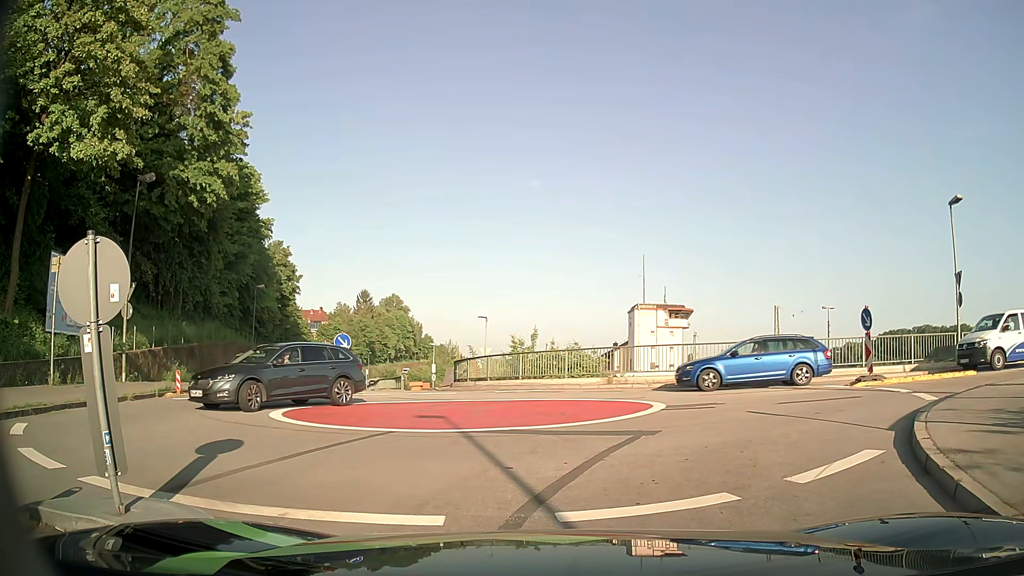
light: Day
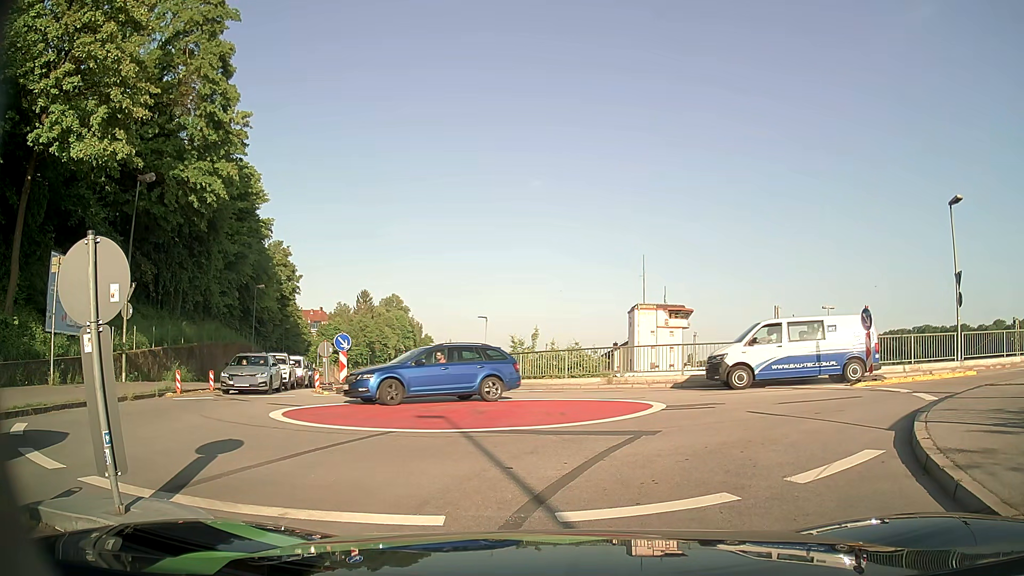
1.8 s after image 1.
(0.0, 0.0) m; 0°
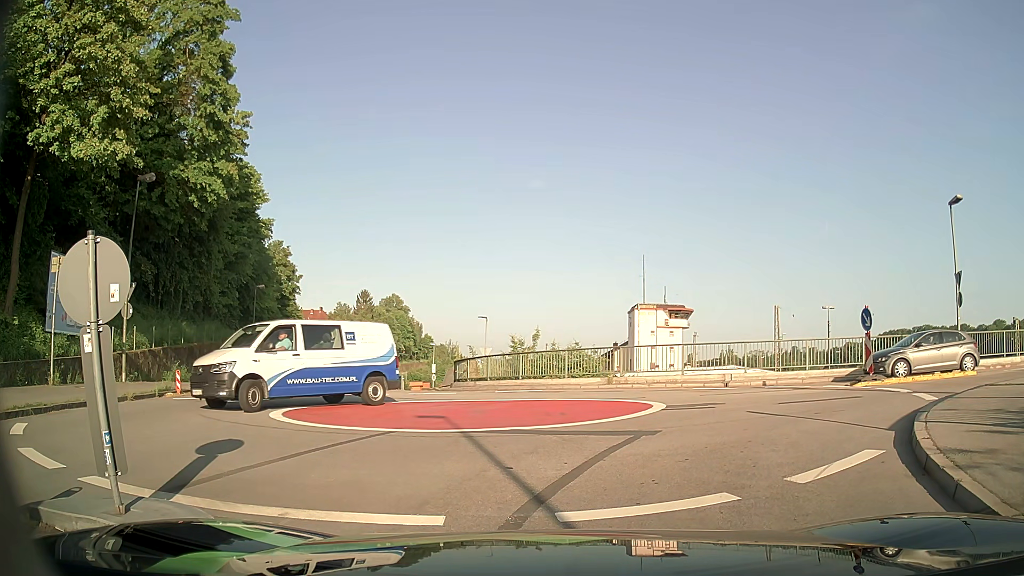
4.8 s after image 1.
(0.0, 0.0) m; 0°
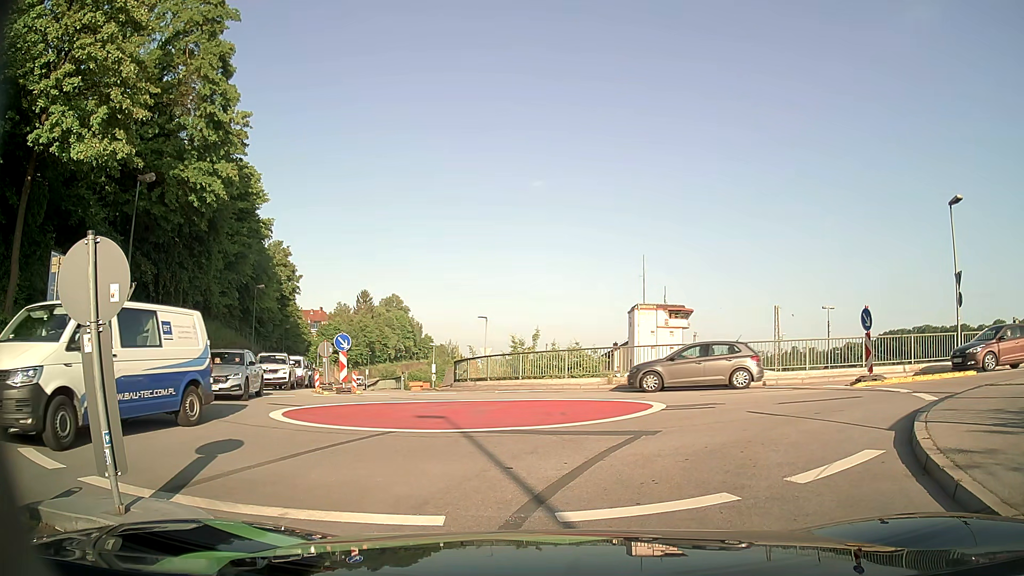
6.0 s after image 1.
(0.0, 0.0) m; 0°
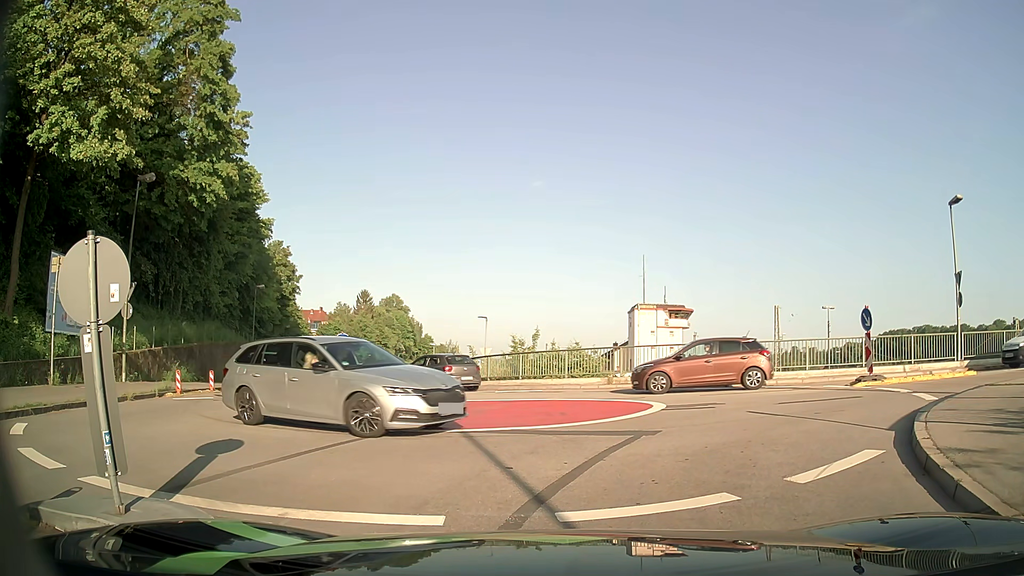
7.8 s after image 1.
(0.0, 0.0) m; 0°
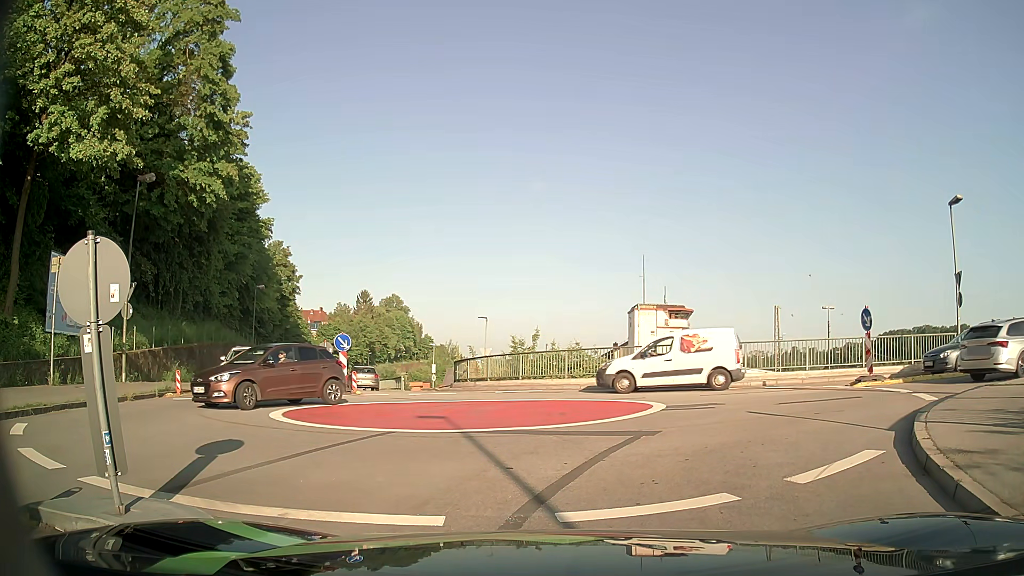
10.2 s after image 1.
(0.0, 0.0) m; 0°
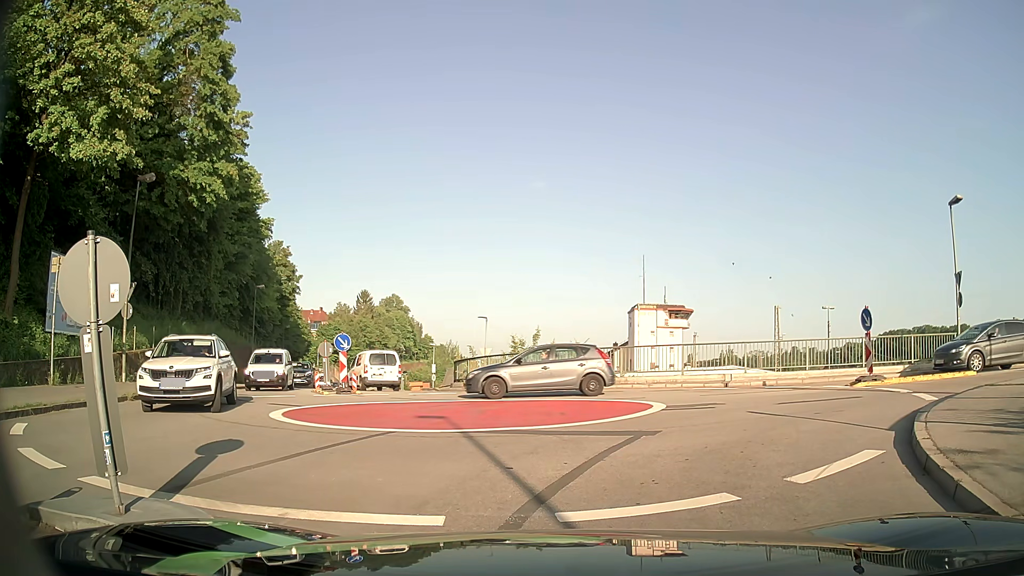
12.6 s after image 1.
(0.0, 0.0) m; 0°
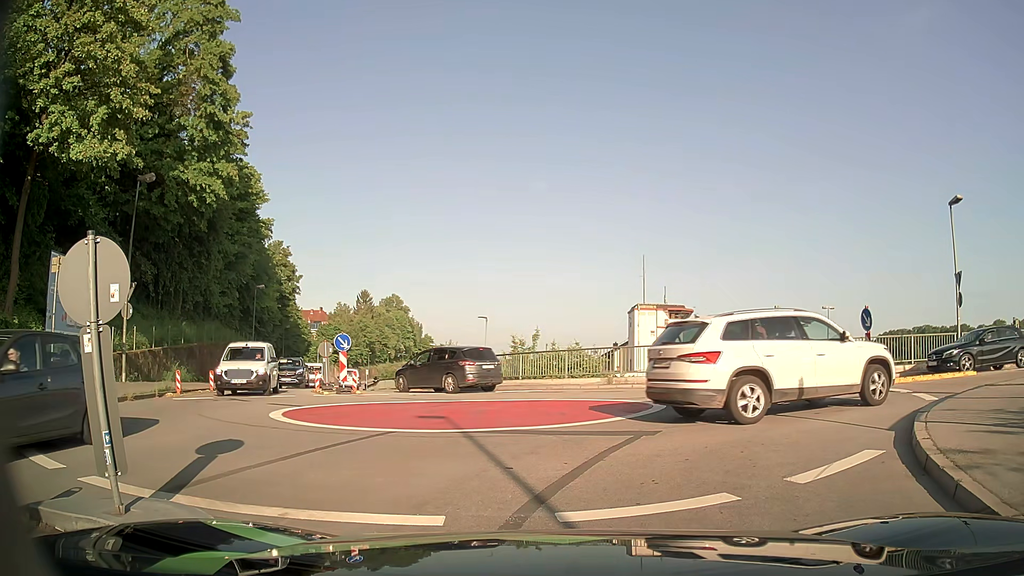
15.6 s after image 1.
(0.0, 0.0) m; 0°
